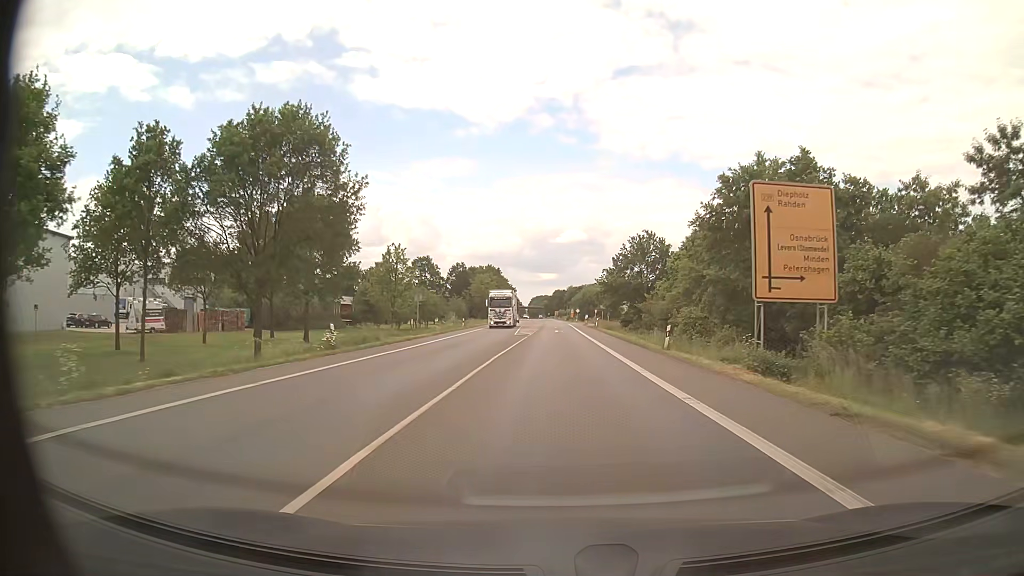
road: primary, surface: asphalt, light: Day
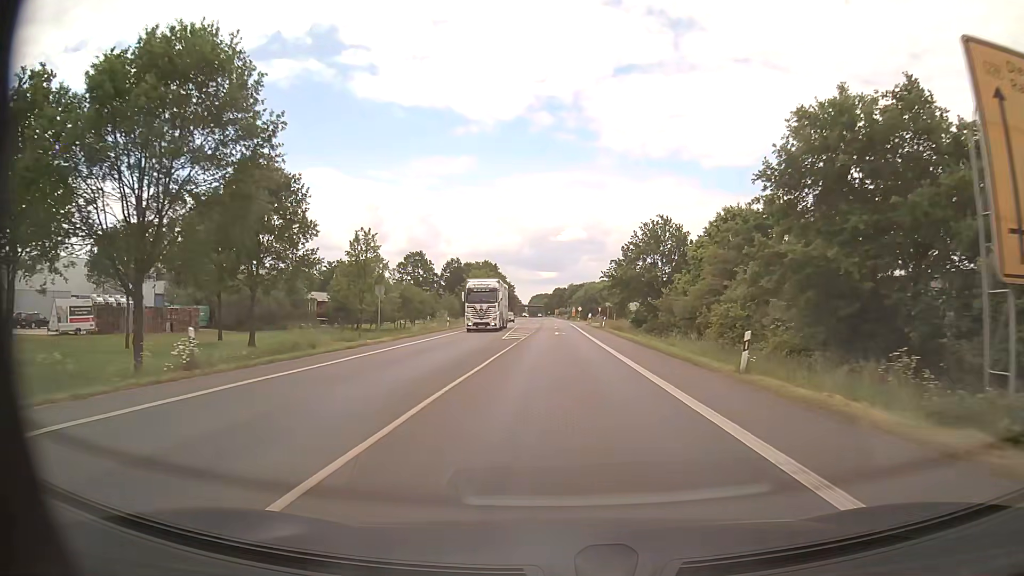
(0.0, +10.9) m; 0°
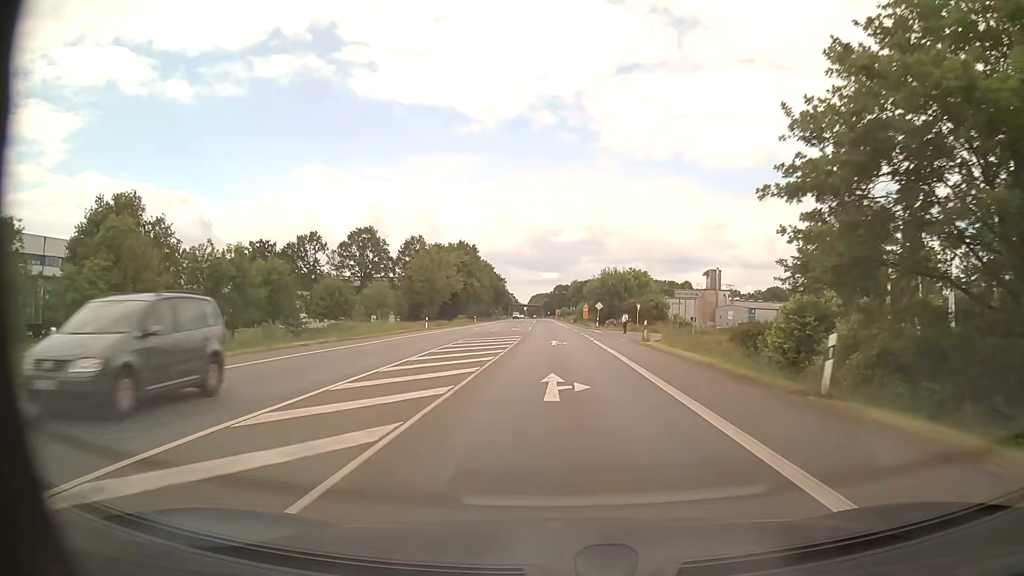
(-0.1, +54.6) m; 0°
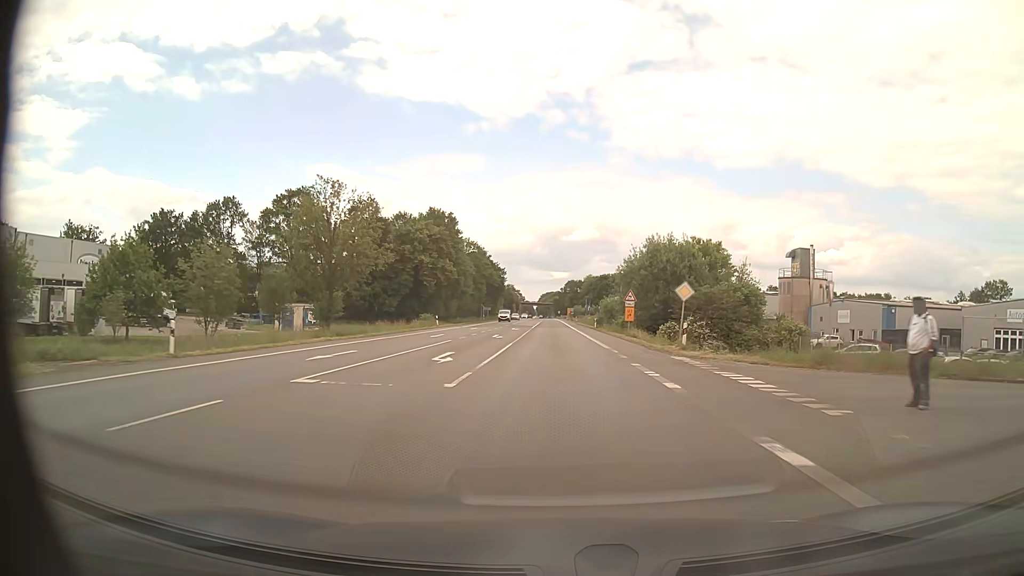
(-0.3, +43.6) m; -1°
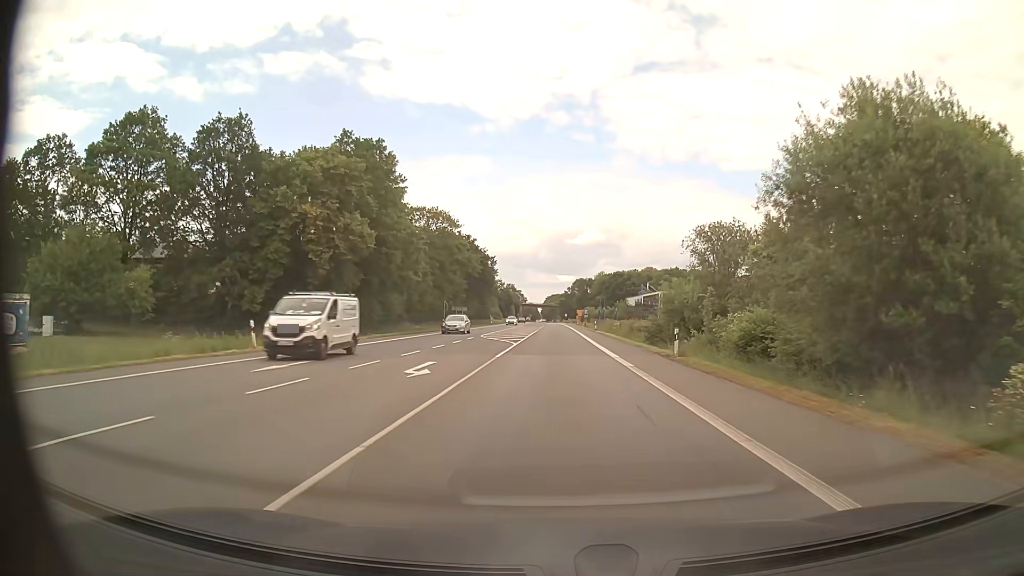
(-0.2, +43.7) m; -1°
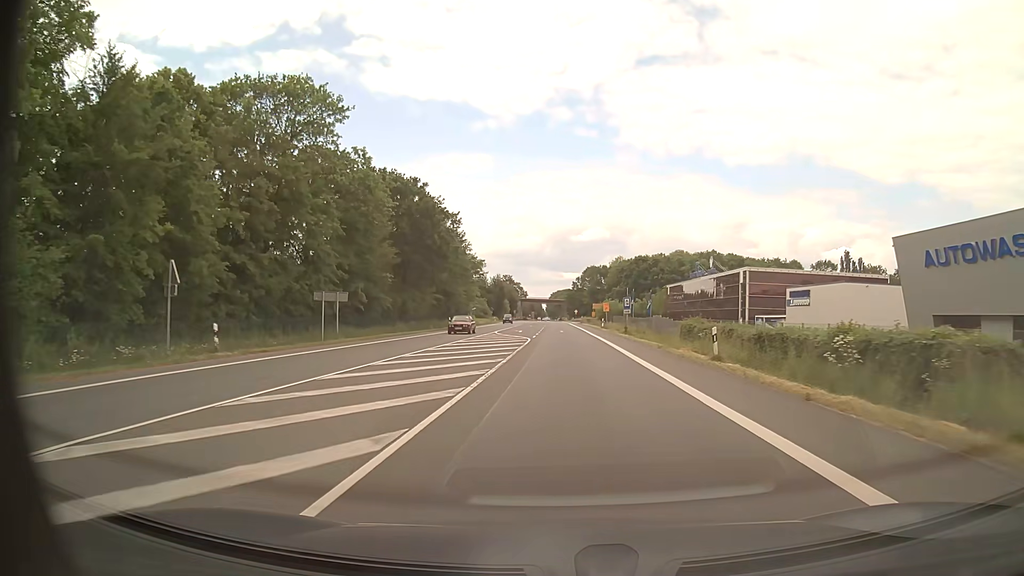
(-0.2, +54.6) m; 0°
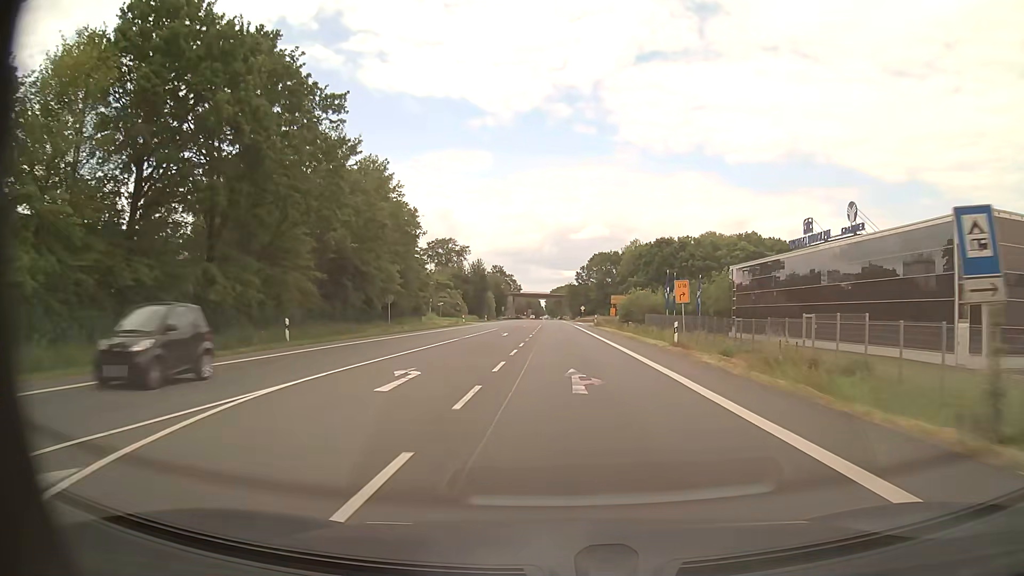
(-0.1, +43.7) m; 0°
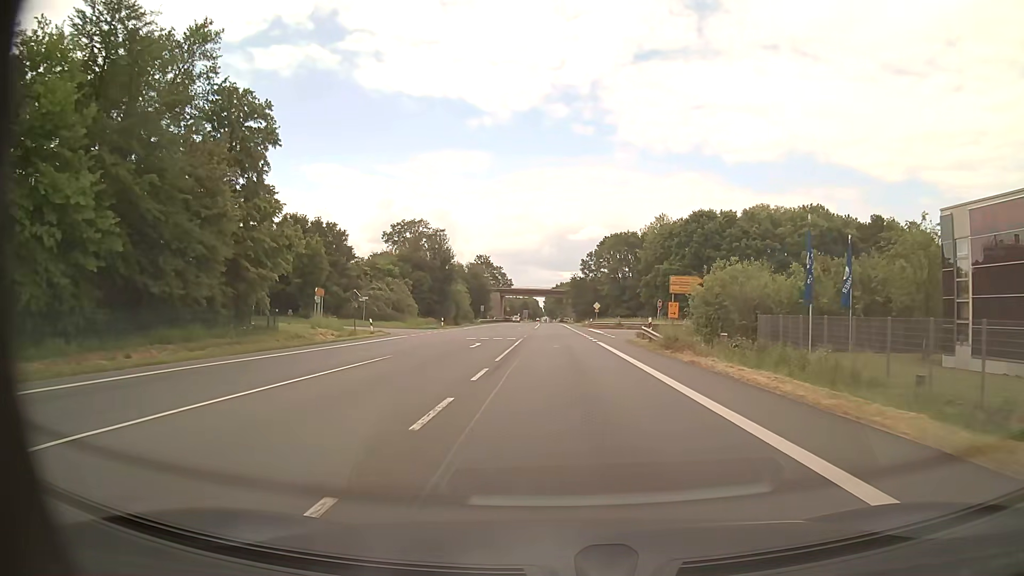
(-0.1, +43.8) m; 0°
(0, +10) (0, +20) (0, +30) (0, +40) (0, +50) (0, +60) (0, +70) (0, +80) (0, +90) (-1, +100) m
